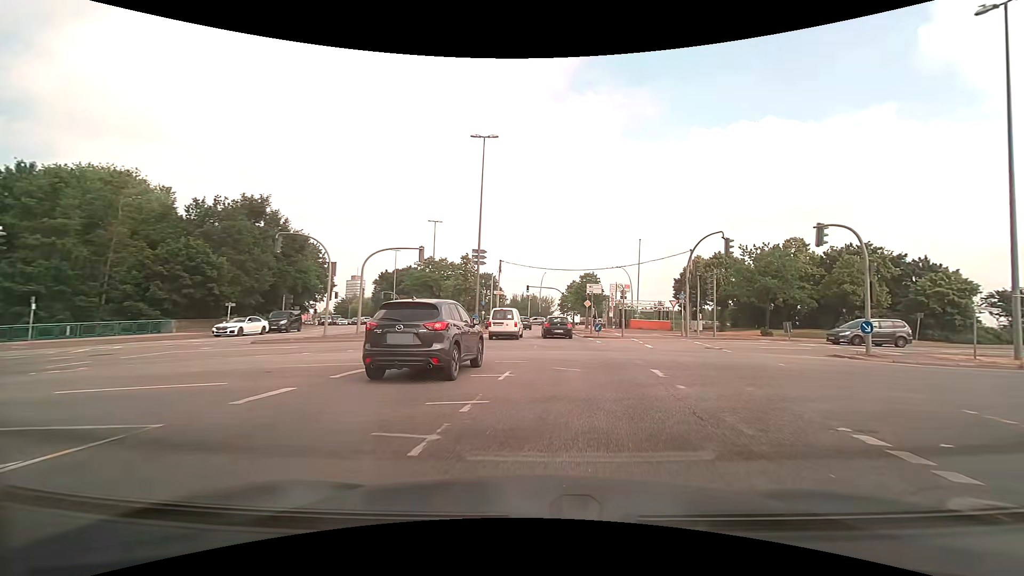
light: Day
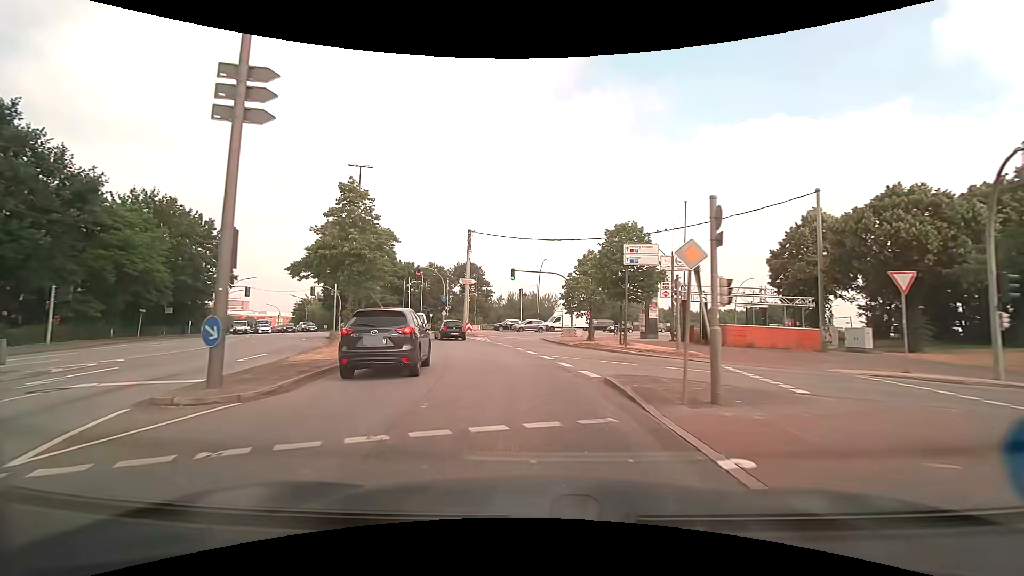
(+1.7, +31.2) m; -1°
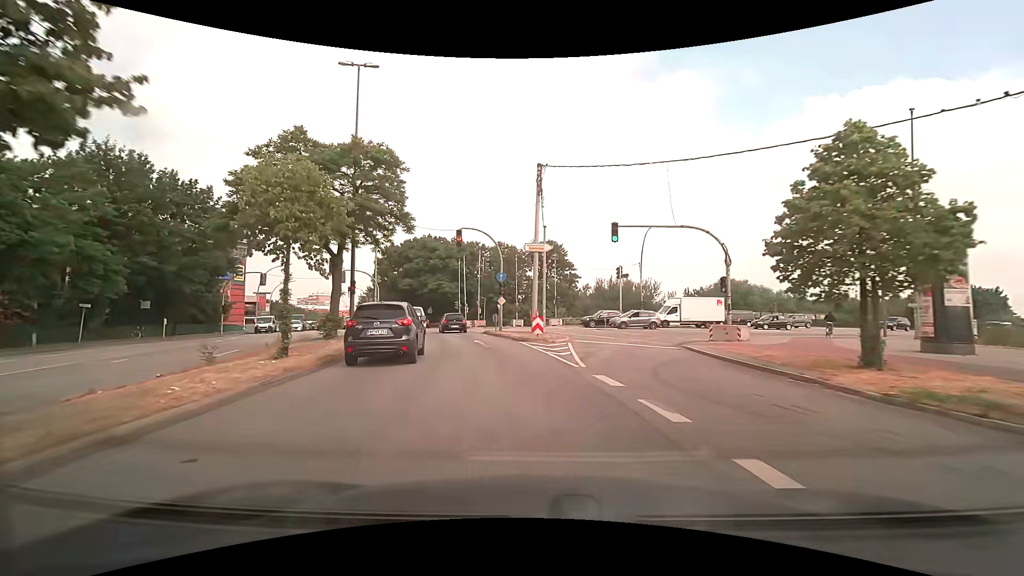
(-1.5, +20.5) m; -9°
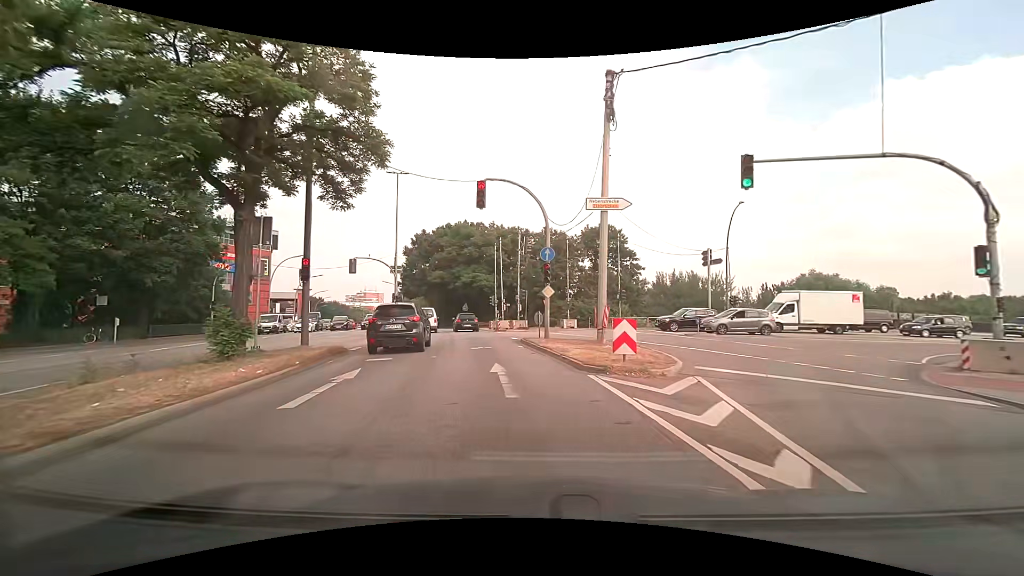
(-0.5, +11.4) m; -5°
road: primary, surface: asphalt
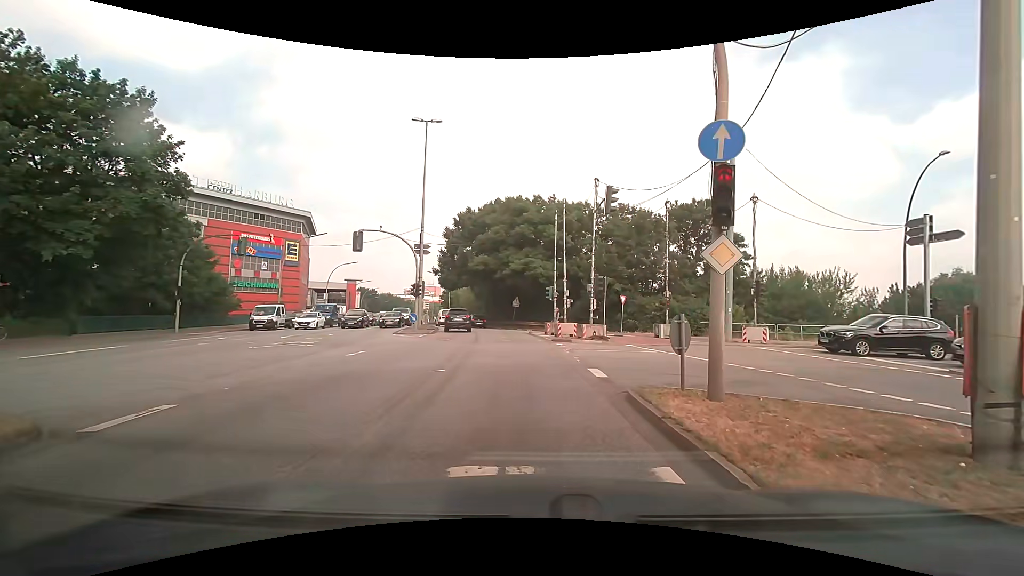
(-0.8, +13.1) m; -7°
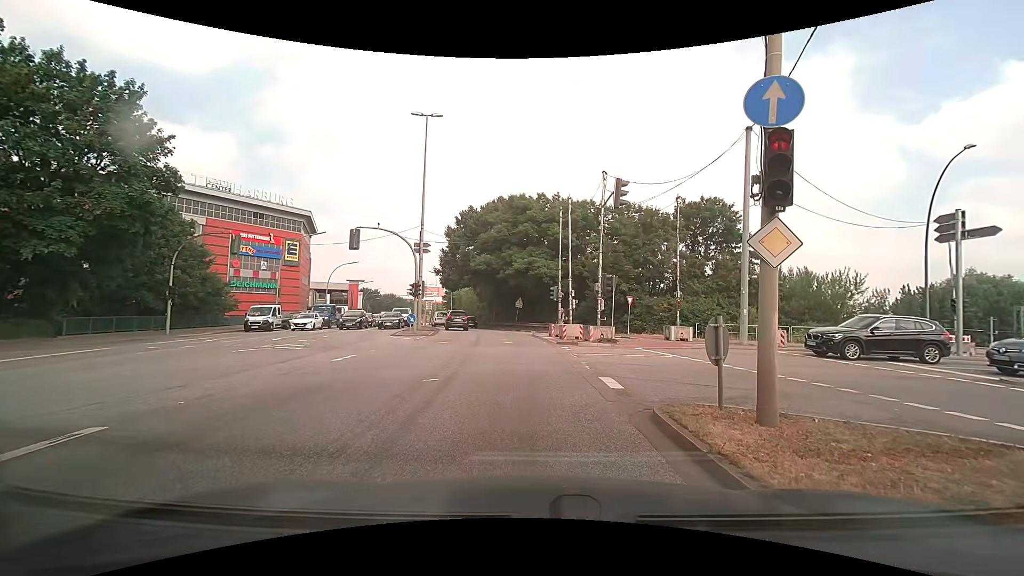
(0.0, +1.2) m; 0°
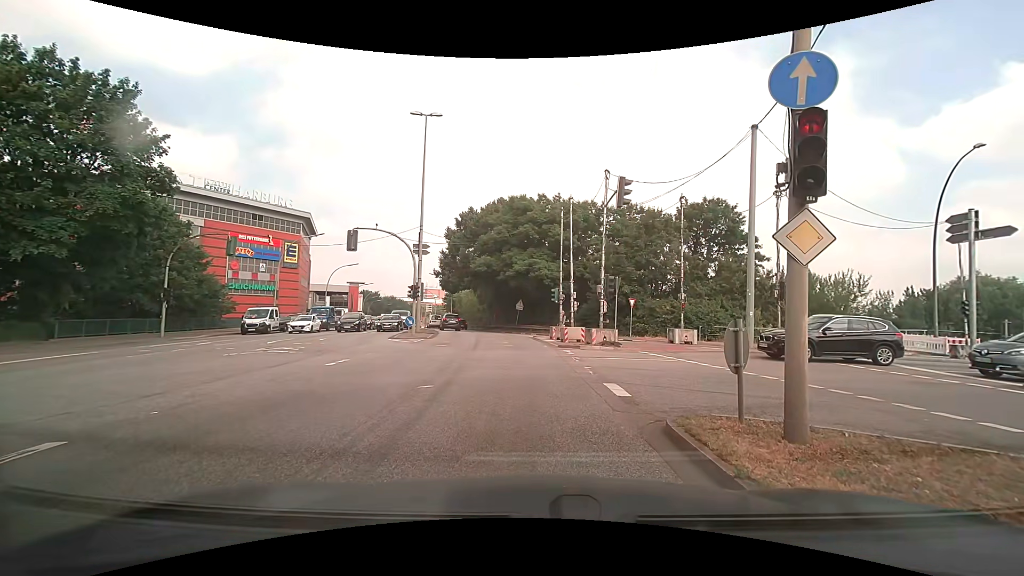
(0.0, +0.5) m; 0°
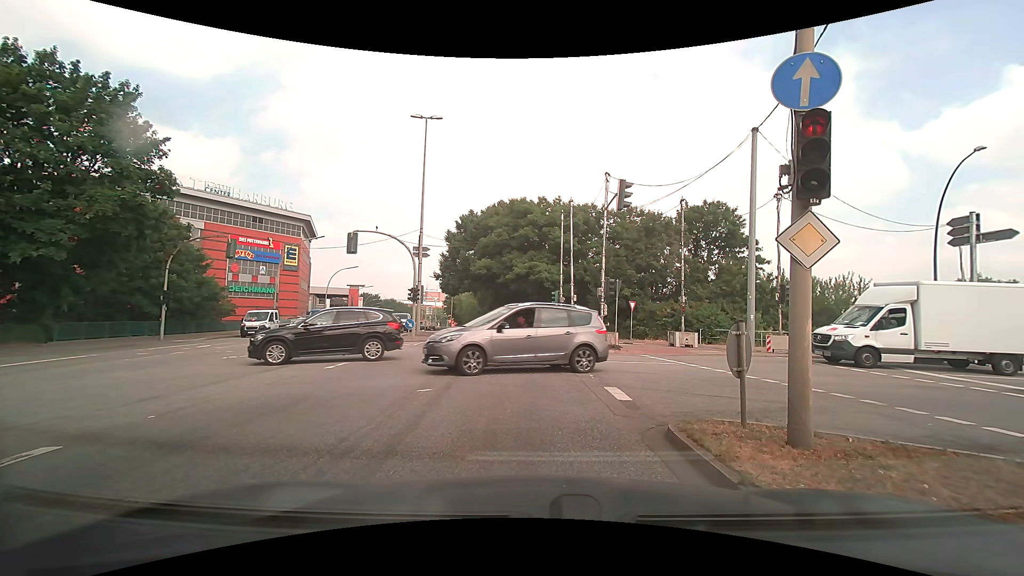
(0.0, +0.2) m; 0°
(0, +10) (-1, +20) (-2, +30) (-3, +40) (-5, +50) (-7, +59) (-10, +69) (-13, +78) (-17, +88) (-20, +97) m
